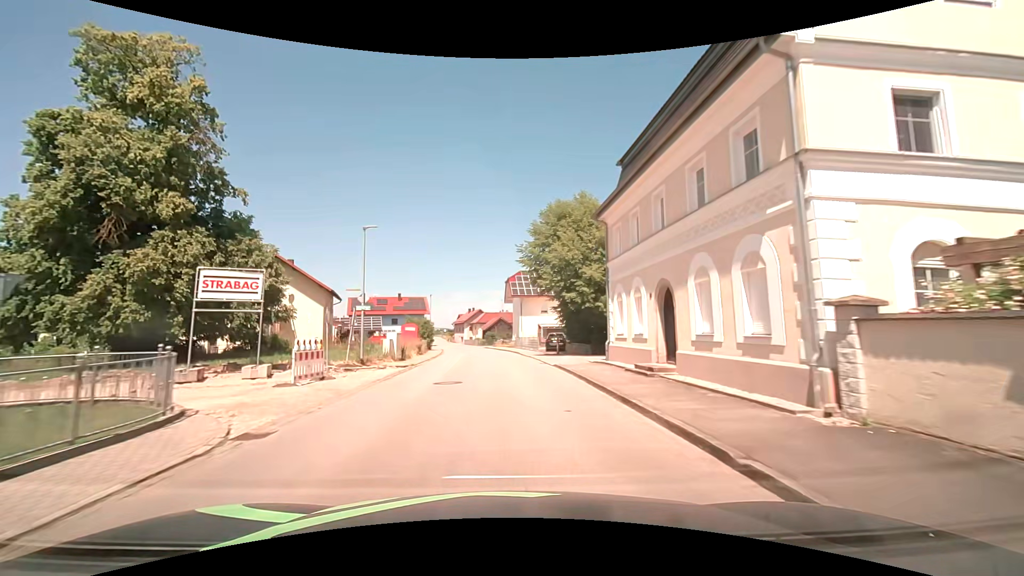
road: secondary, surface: asphalt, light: Day
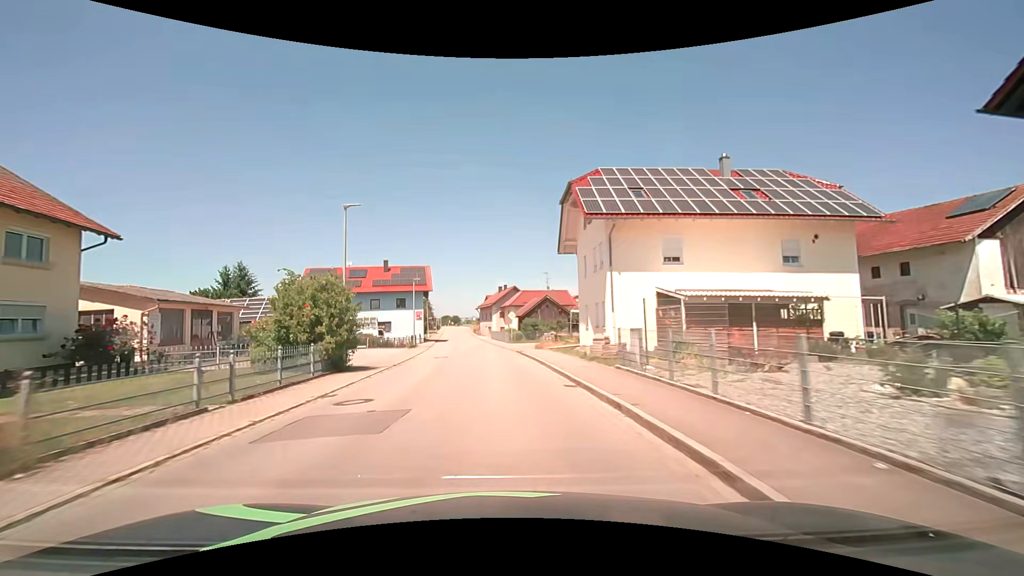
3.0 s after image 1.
(-1.1, +38.4) m; -5°
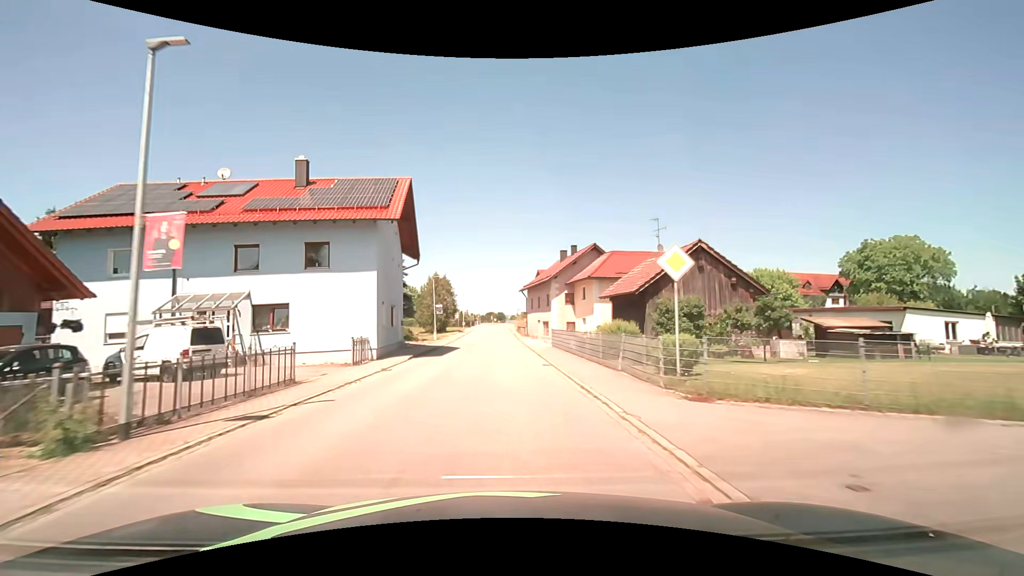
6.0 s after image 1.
(-2.0, +38.6) m; -5°
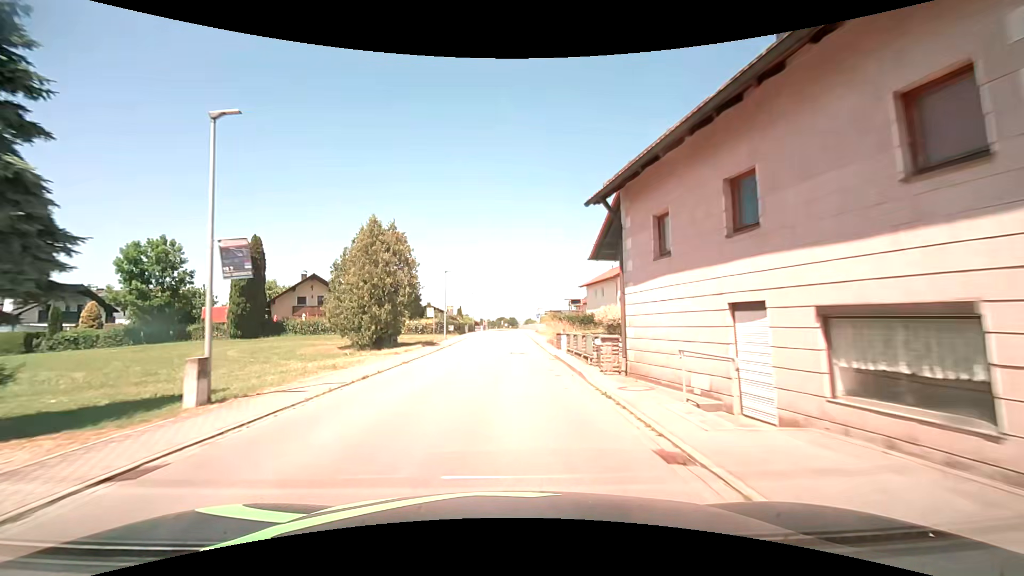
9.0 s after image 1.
(-0.6, +38.3) m; -1°
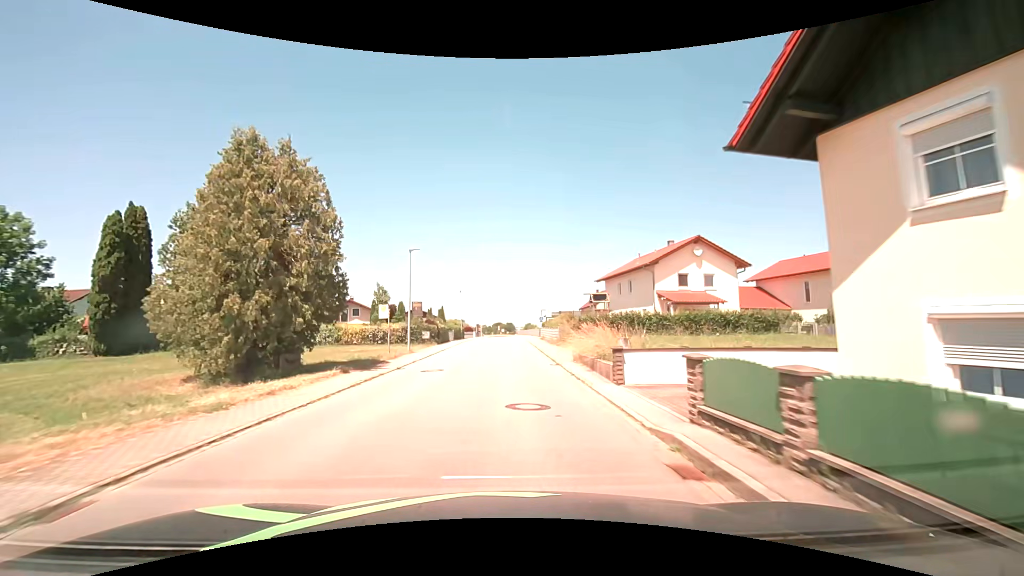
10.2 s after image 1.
(0.0, +15.1) m; +1°
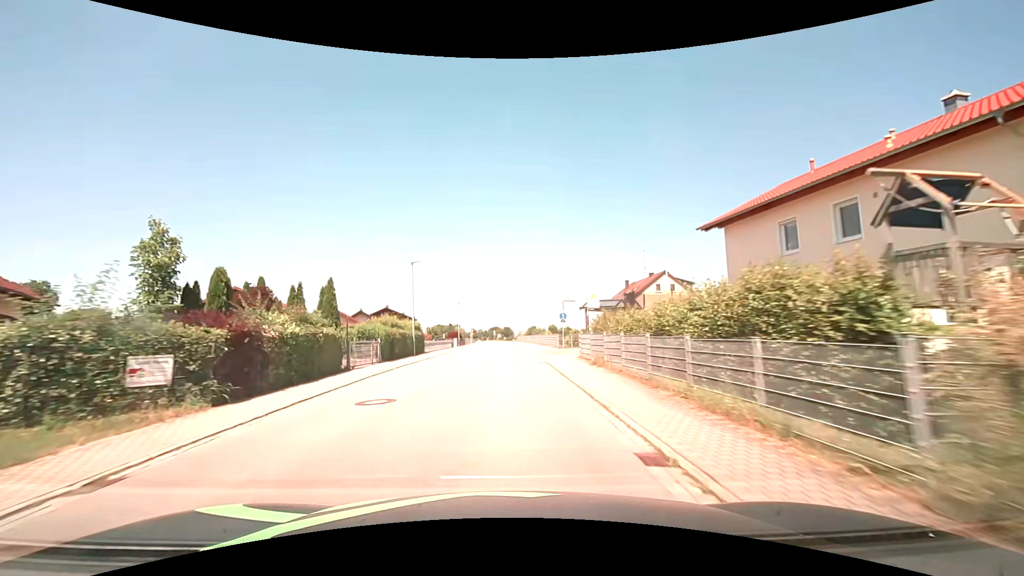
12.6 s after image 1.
(0.0, +30.1) m; 0°
